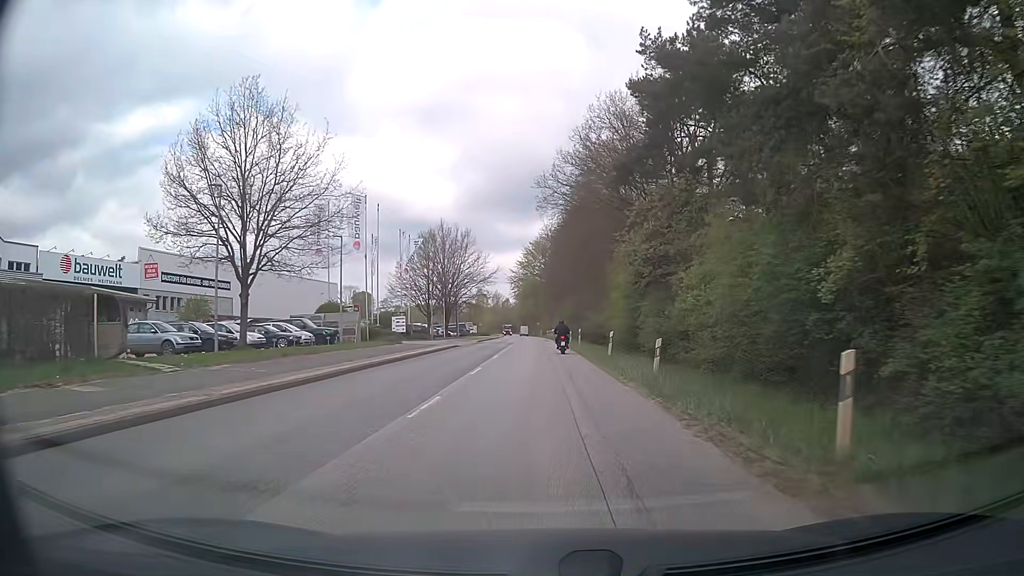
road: secondary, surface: asphalt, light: Day
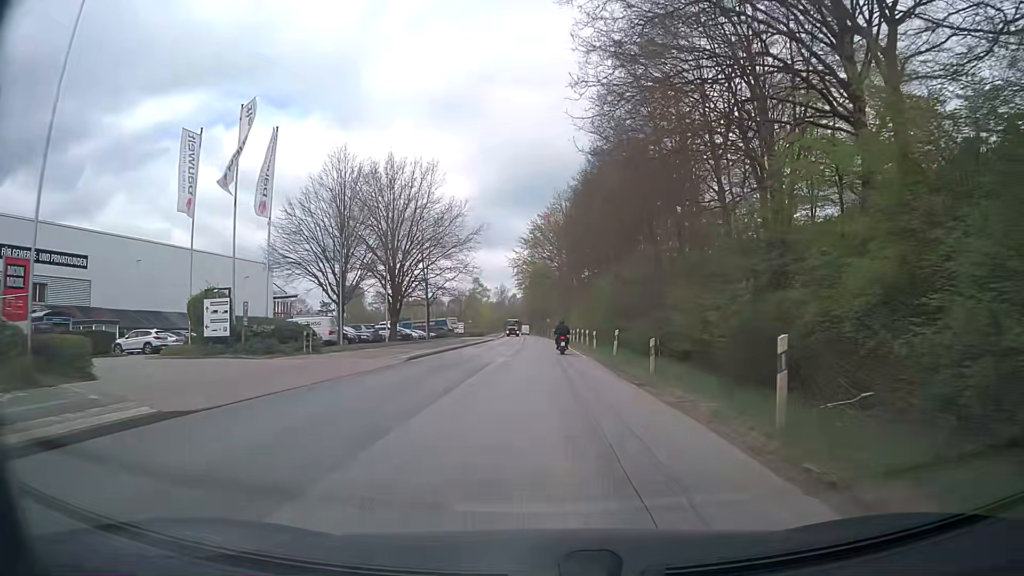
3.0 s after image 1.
(-0.6, +37.8) m; -1°
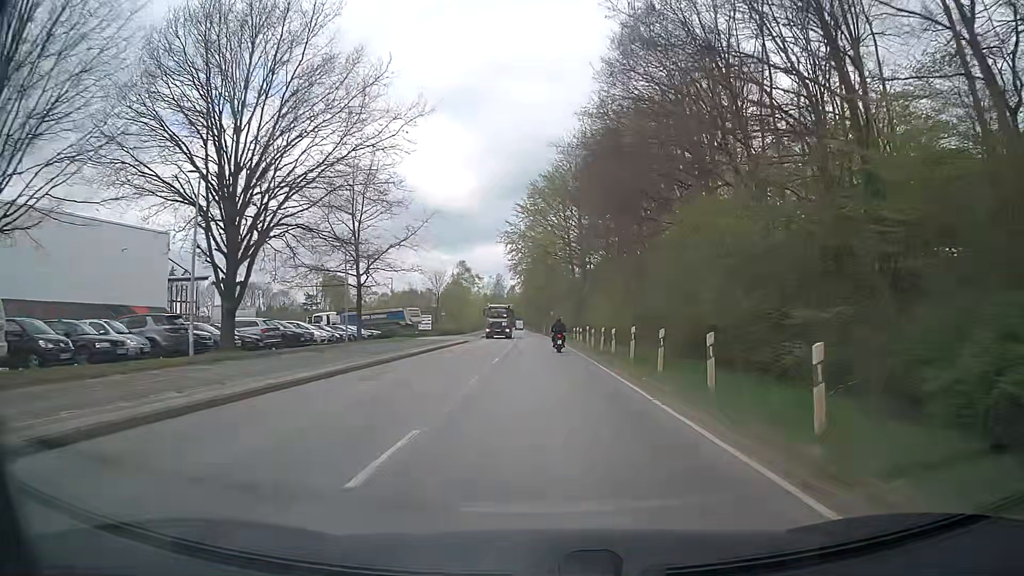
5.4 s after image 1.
(-0.3, +30.0) m; -1°
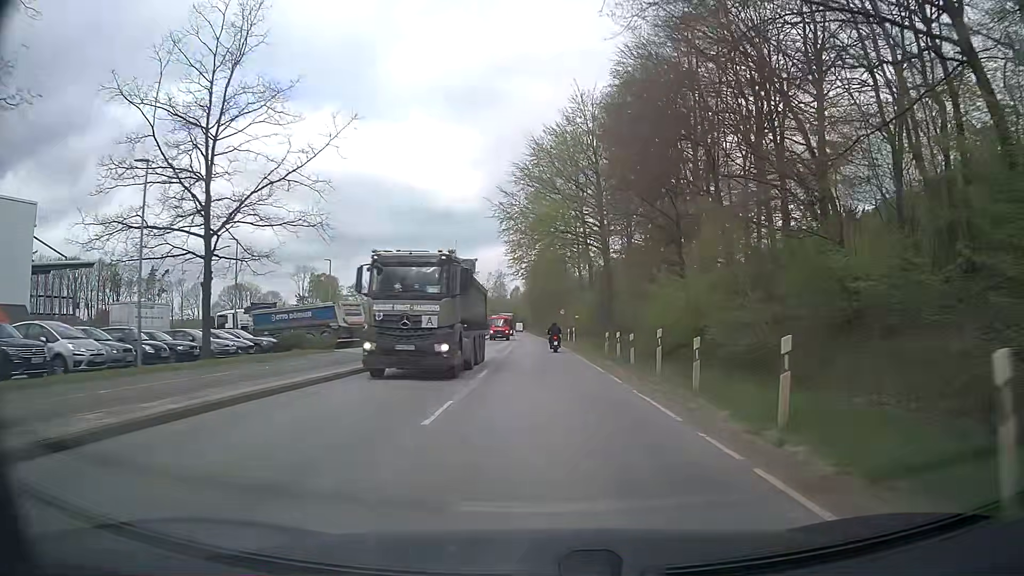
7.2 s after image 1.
(0.0, +23.4) m; -1°
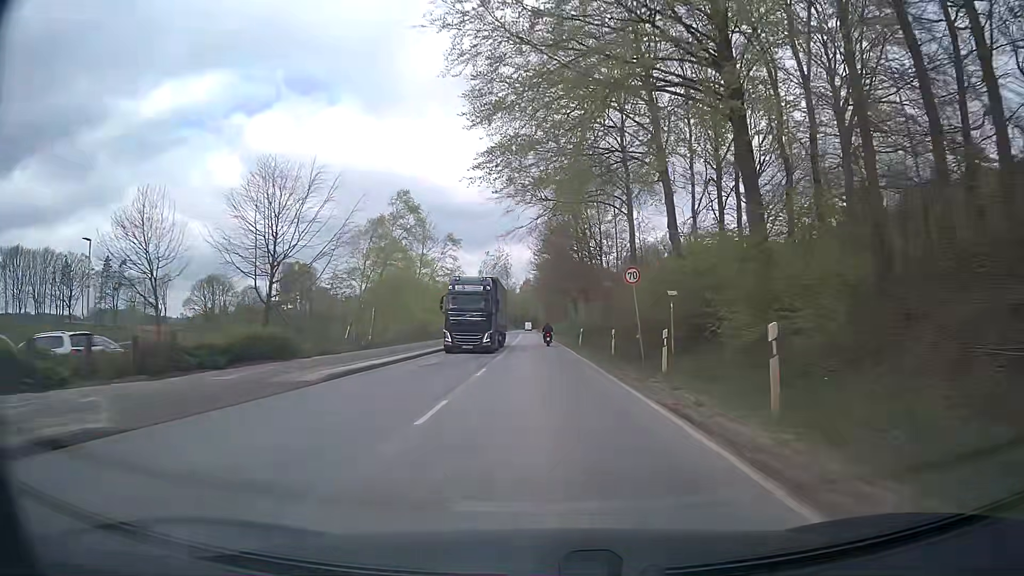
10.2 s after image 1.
(0.0, +45.8) m; -1°
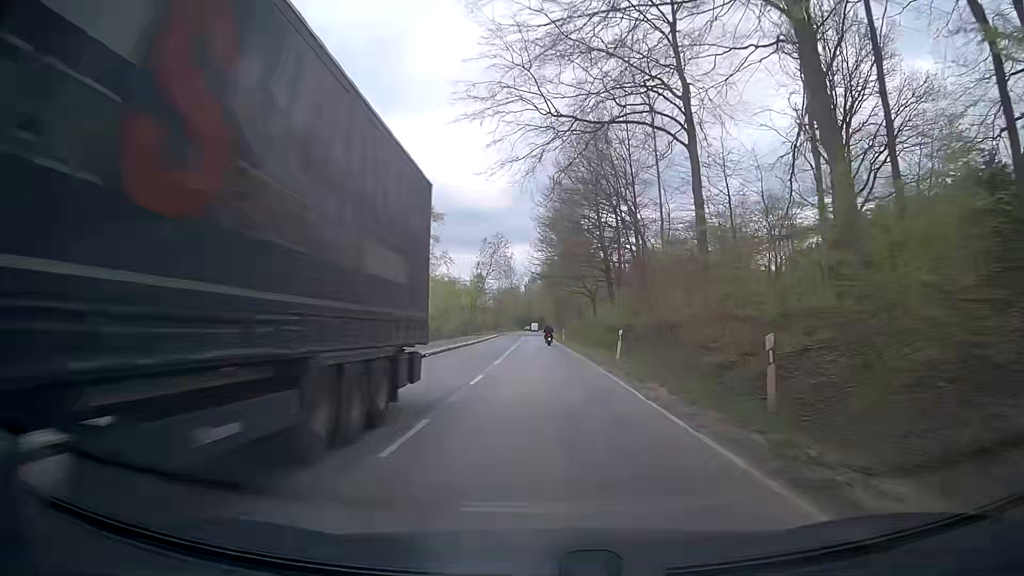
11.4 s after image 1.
(-0.2, +20.7) m; -1°
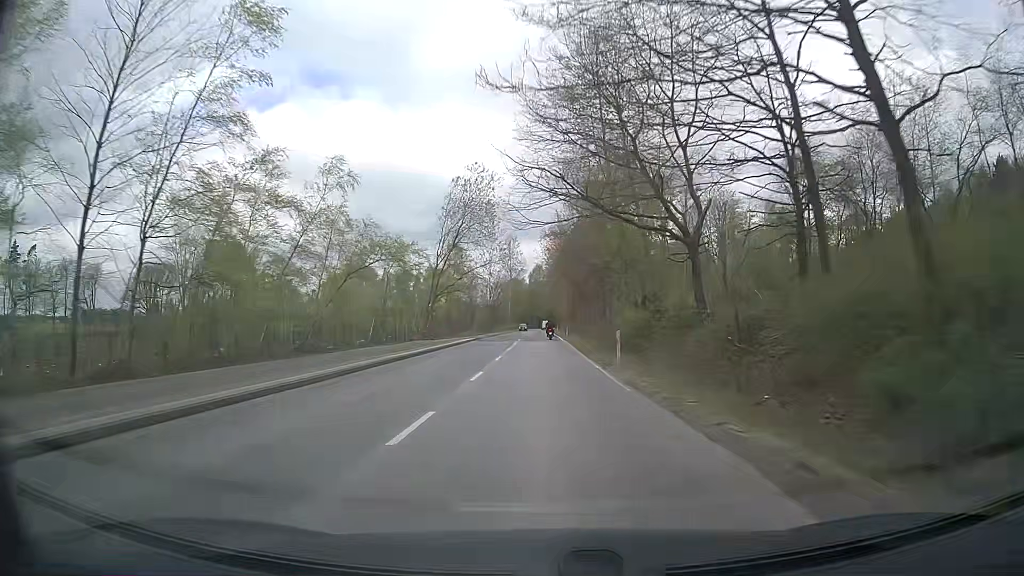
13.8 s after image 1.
(+0.2, +44.7) m; 0°
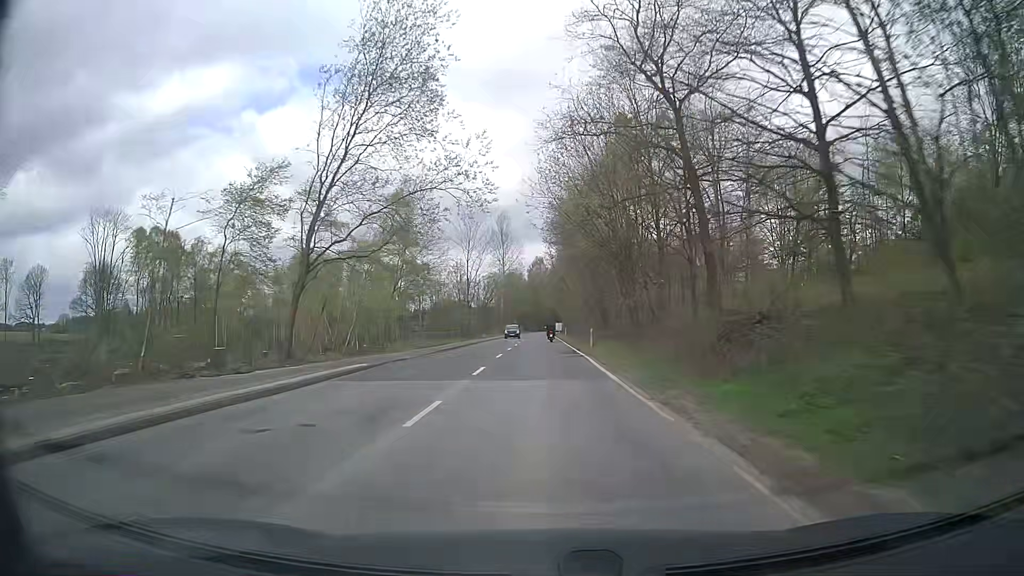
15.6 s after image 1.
(+0.1, +34.9) m; 0°
(0, +10) (0, +20) (0, +30) (0, +40) (0, +50) (0, +60) (0, +70) (0, +80) (0, +90) (0, +100) m
